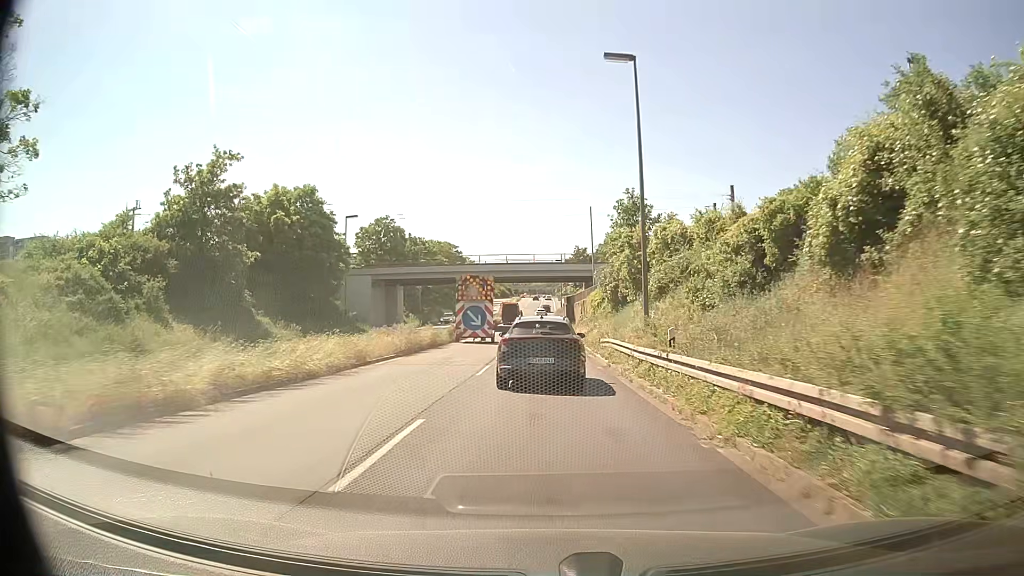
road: primary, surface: asphalt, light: Day
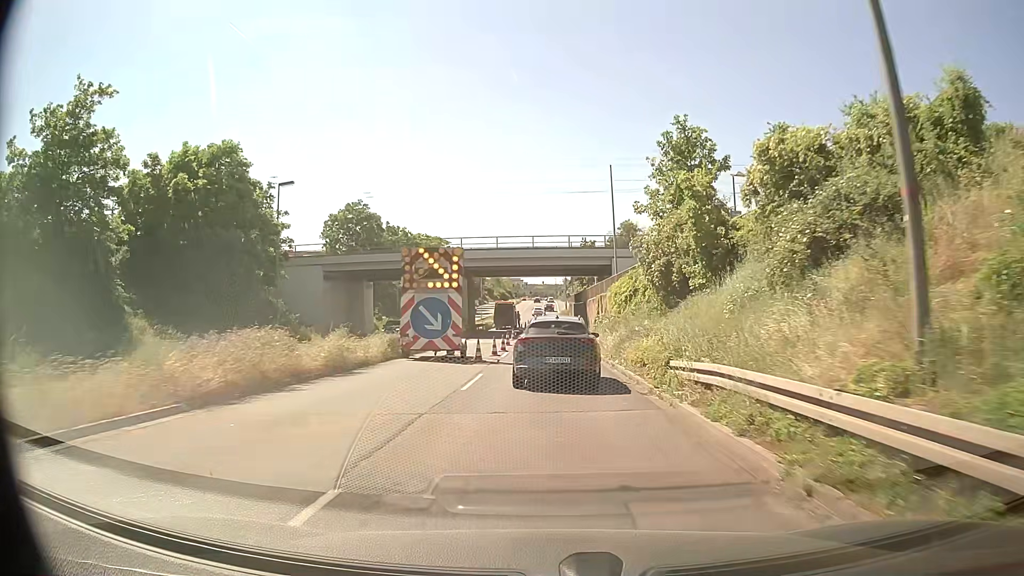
(0.0, +16.1) m; 0°
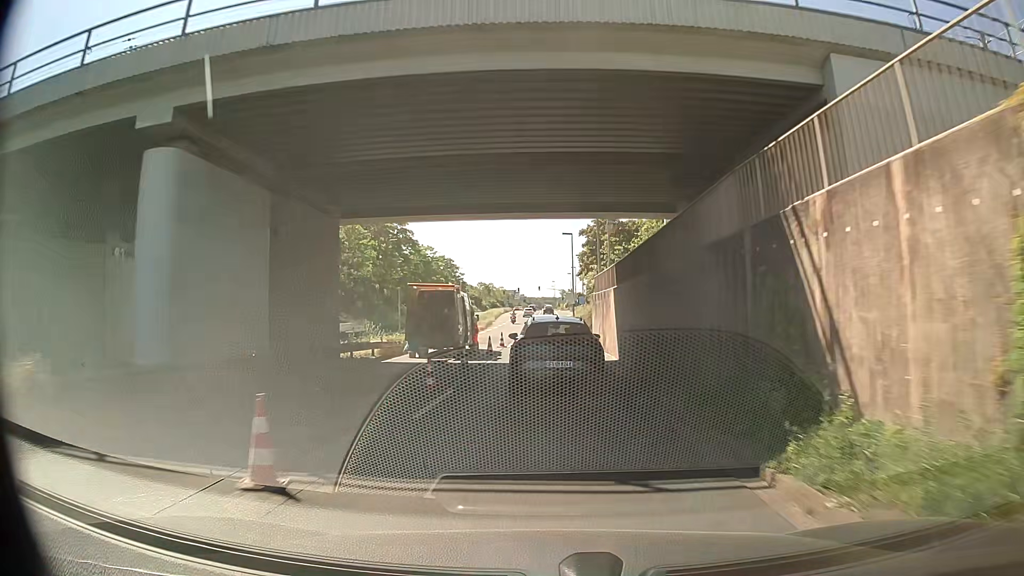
(+0.4, +40.7) m; +1°
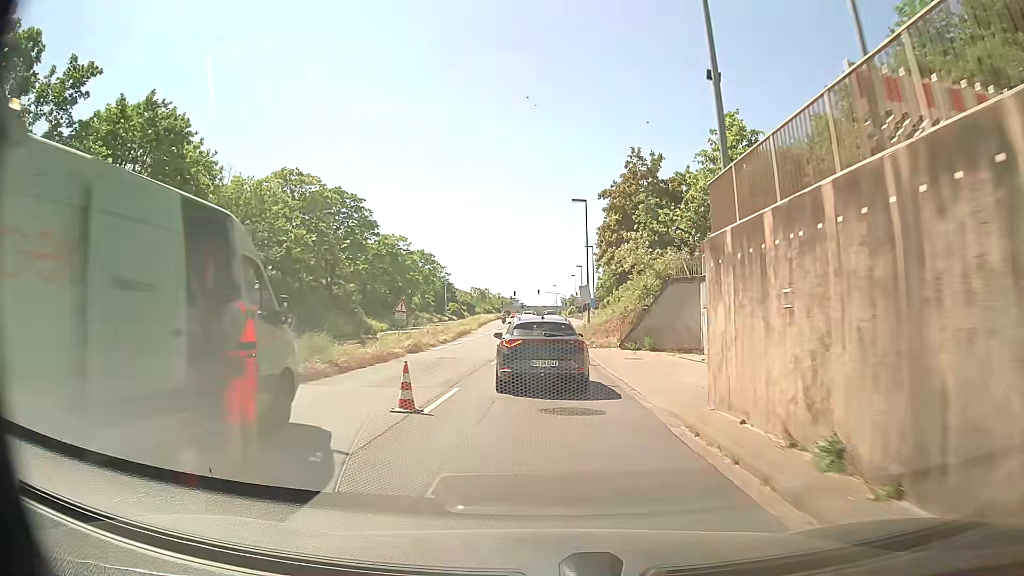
(-0.2, +24.0) m; -1°
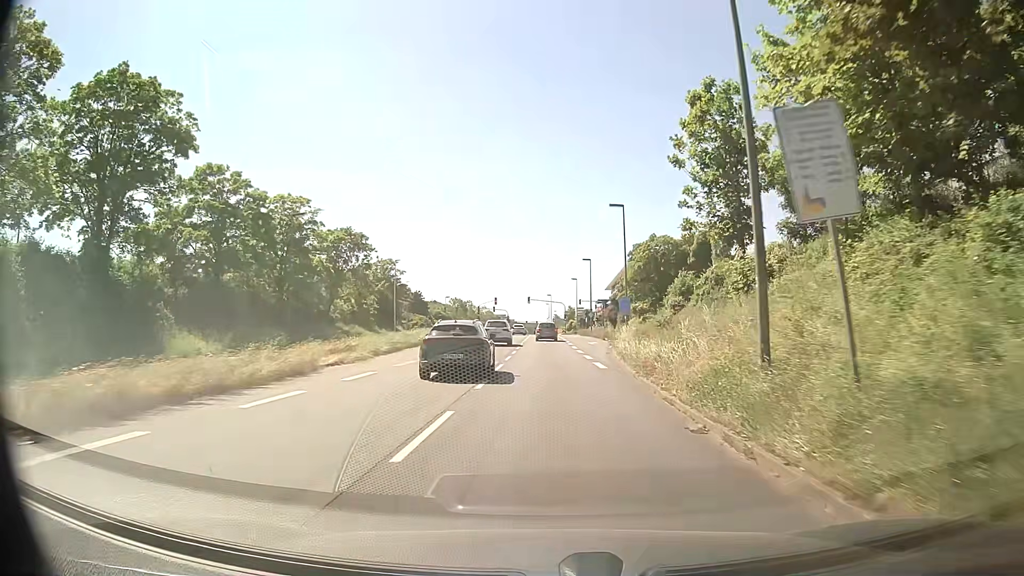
(+0.2, +40.1) m; +1°
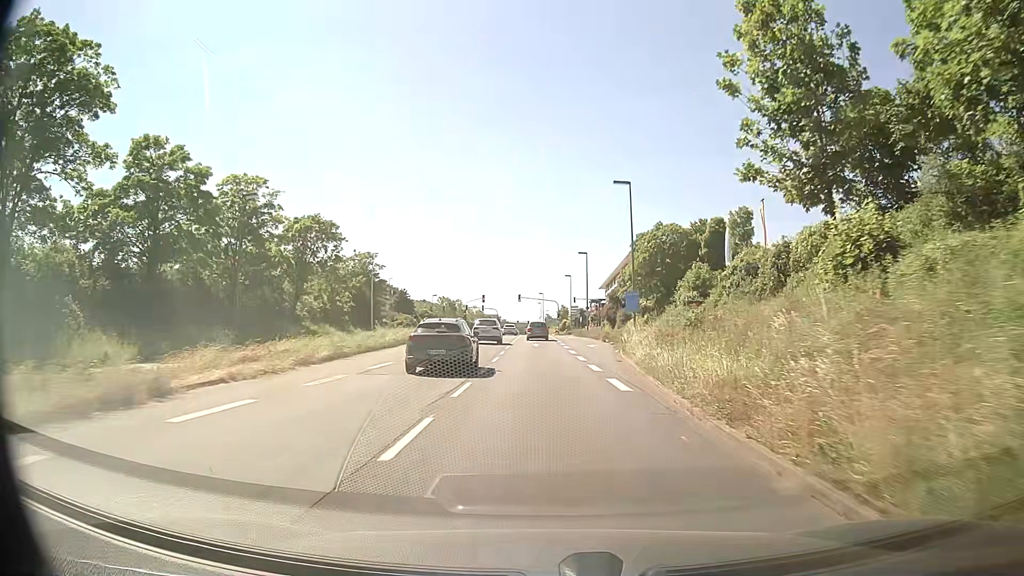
(0.0, +8.1) m; 0°
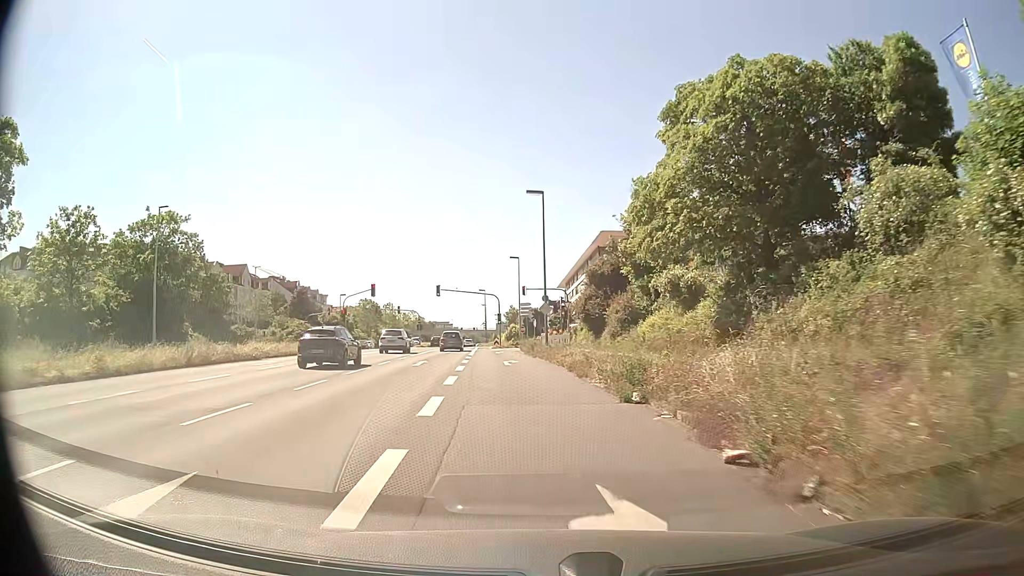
(+2.4, +39.7) m; +4°
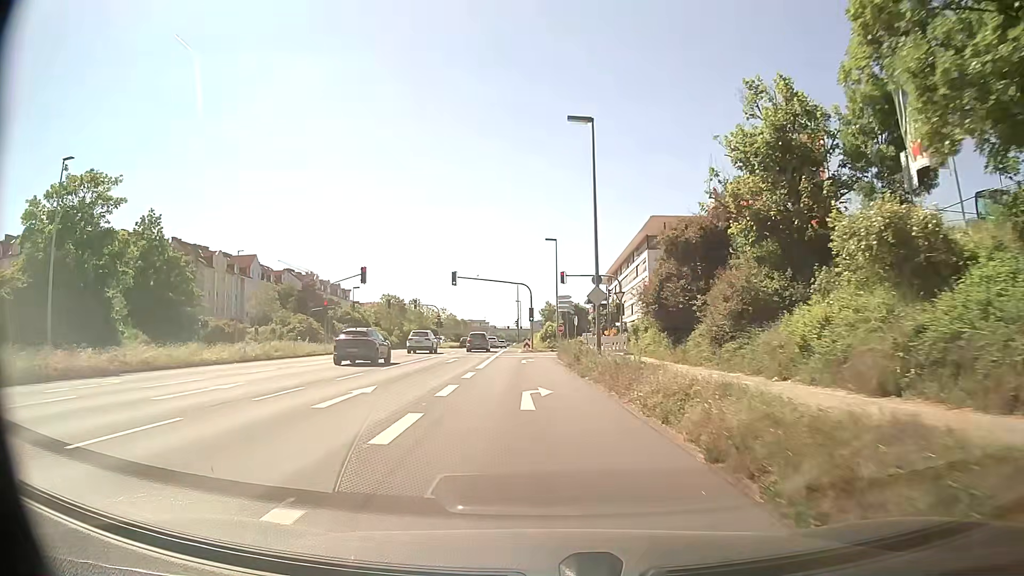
(-0.5, +14.8) m; -4°
(0, +10) (0, +20) (-1, +30) (-1, +40) (+3, +49) (+10, +56) (+19, +60) (+29, +62) (+39, +62) (+49, +62) m
